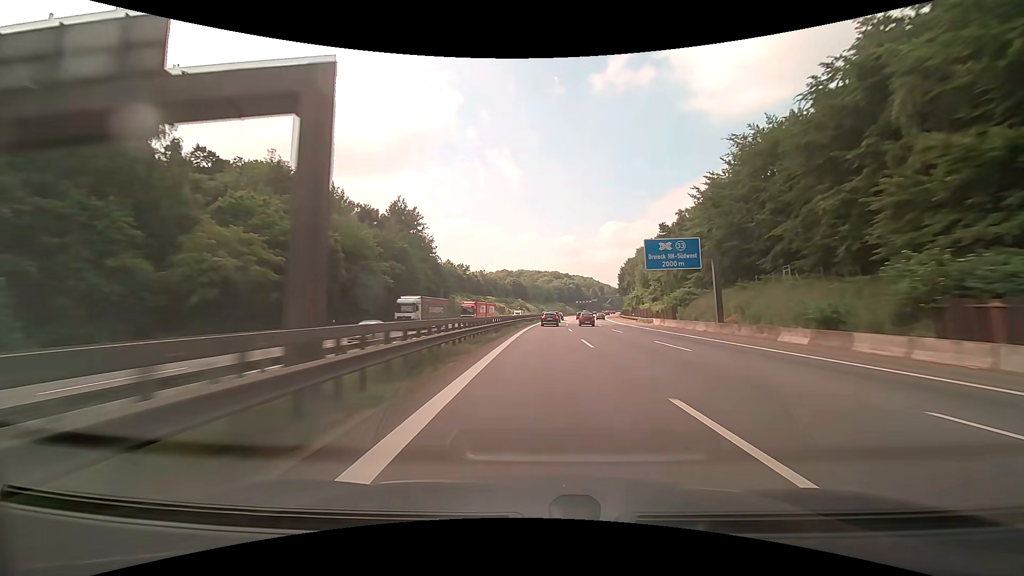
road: motorway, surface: asphalt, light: Day
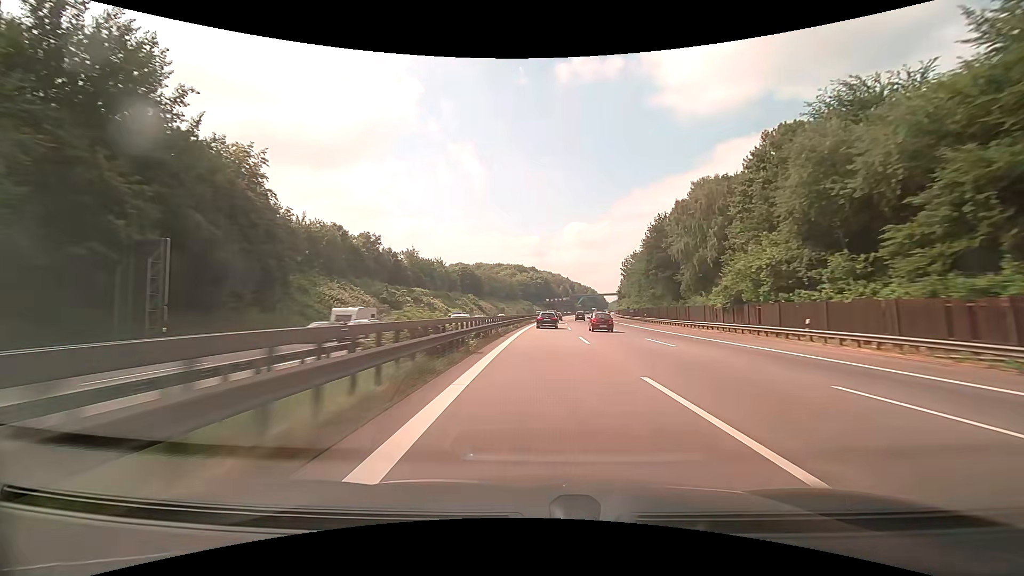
(+2.5, +69.7) m; +4°
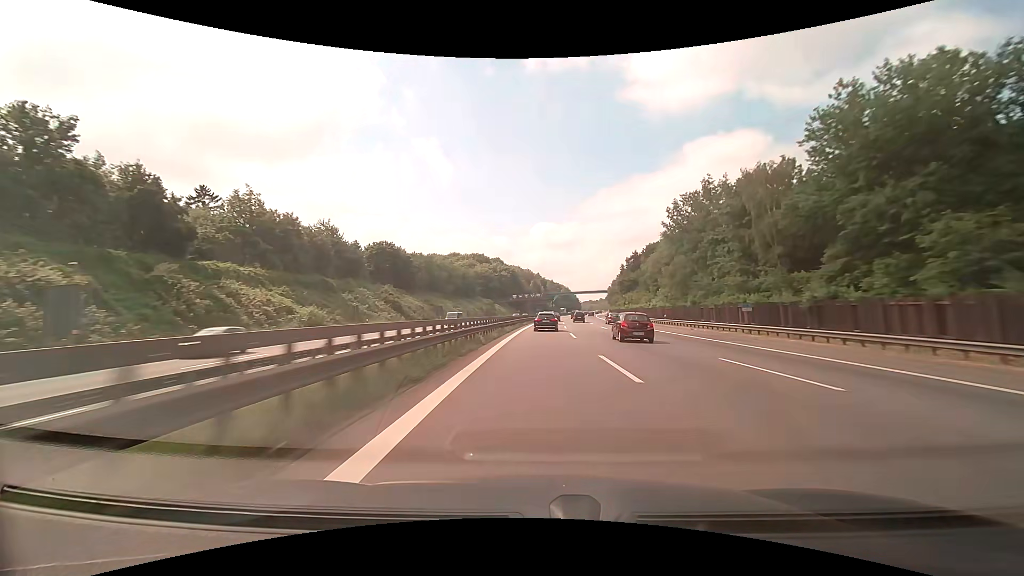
(+2.3, +66.6) m; +4°
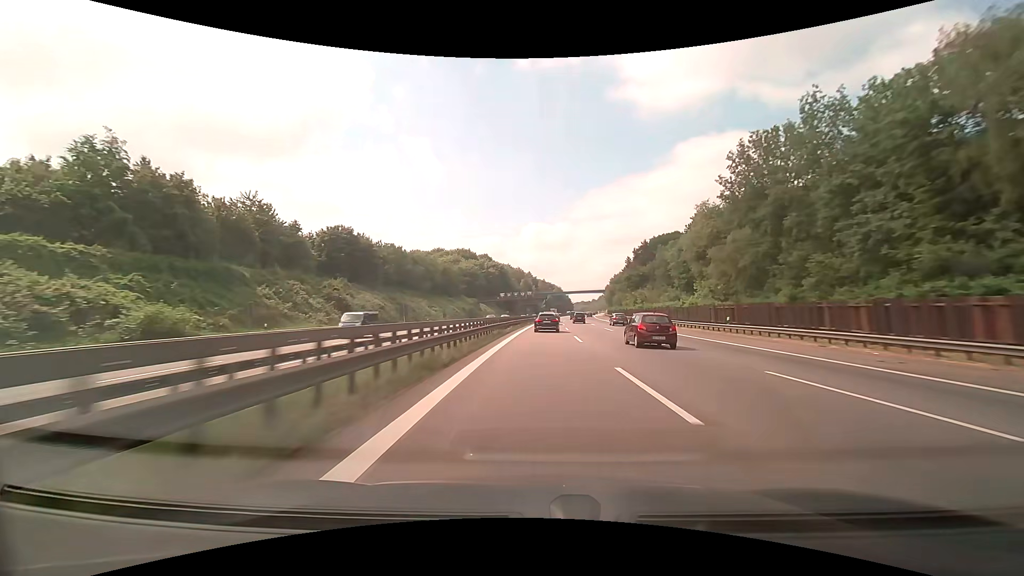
(+0.2, +21.6) m; +1°
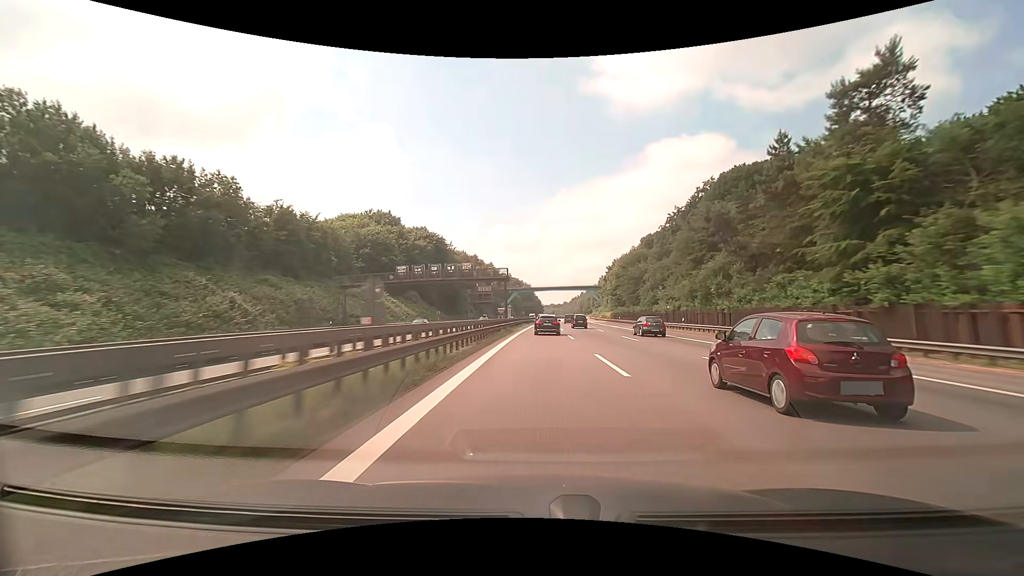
(+3.0, +85.8) m; +4°
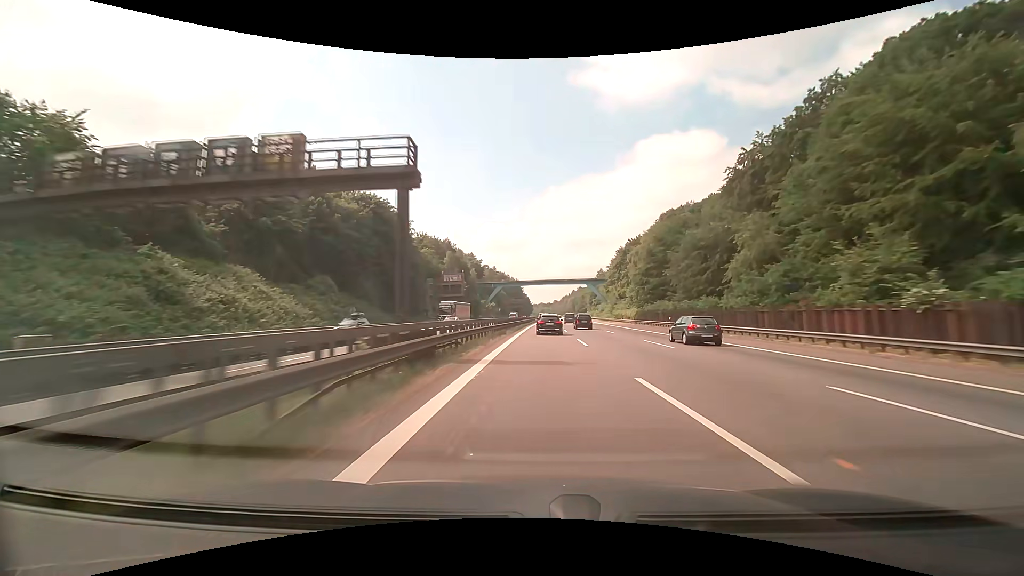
(+0.2, +43.2) m; +1°
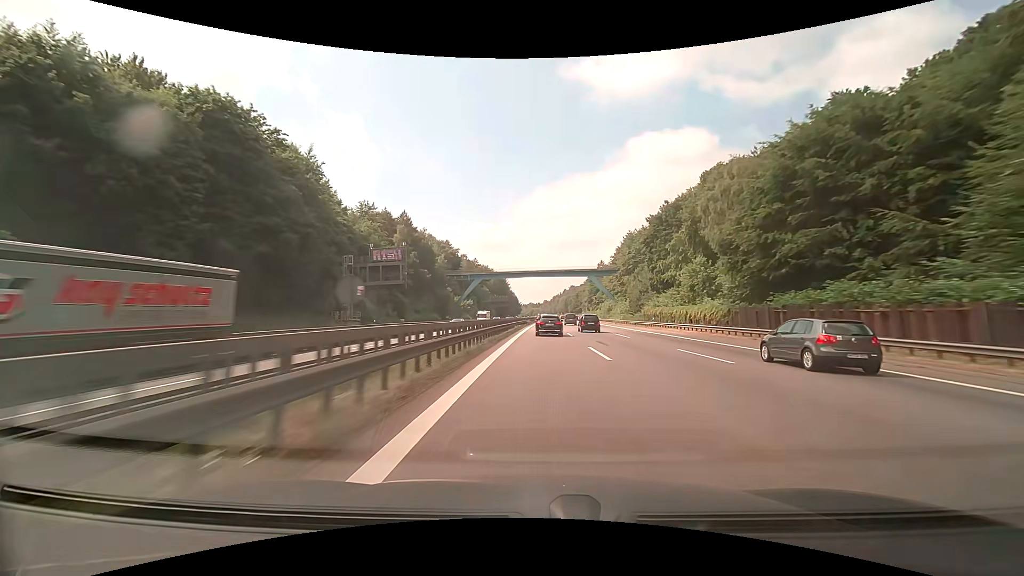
(+0.6, +43.1) m; +1°
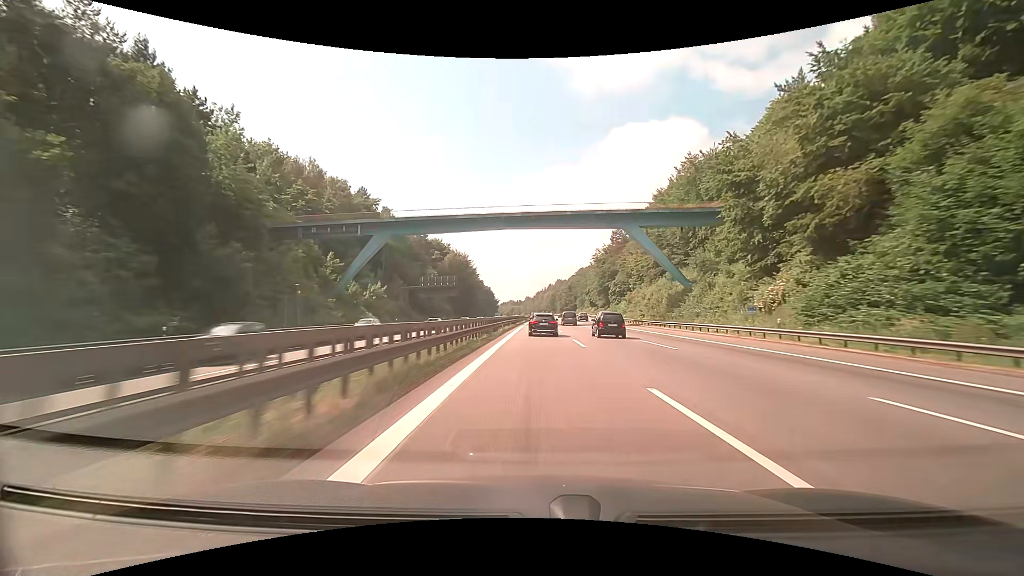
(+1.9, +85.0) m; +2°
(0, +10) (0, +20) (0, +30) (0, +40) (0, +50) (0, +60) (+1, +70) (+1, +80) (+1, +90) (+1, +100) m
